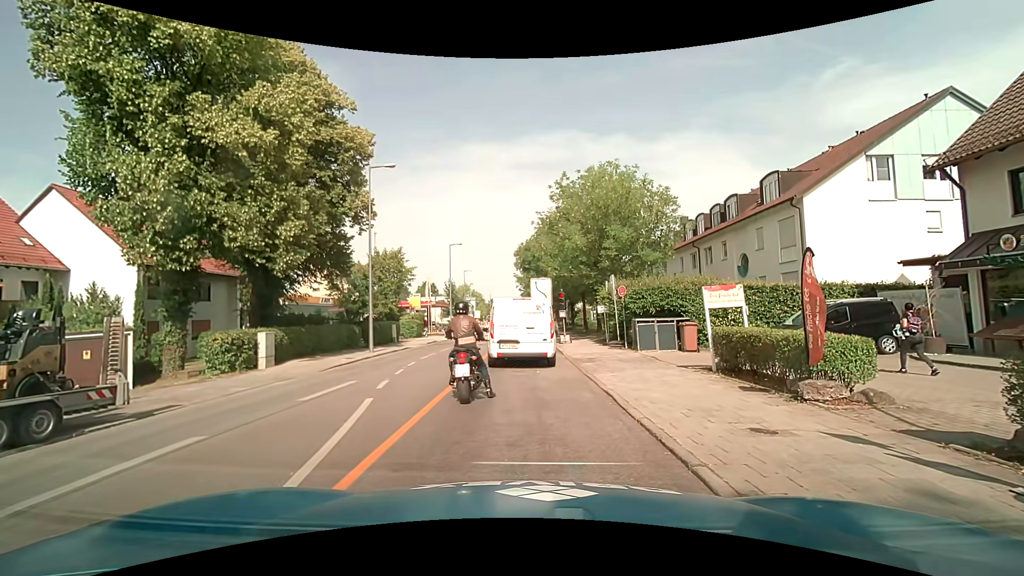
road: tertiary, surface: asphalt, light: Day
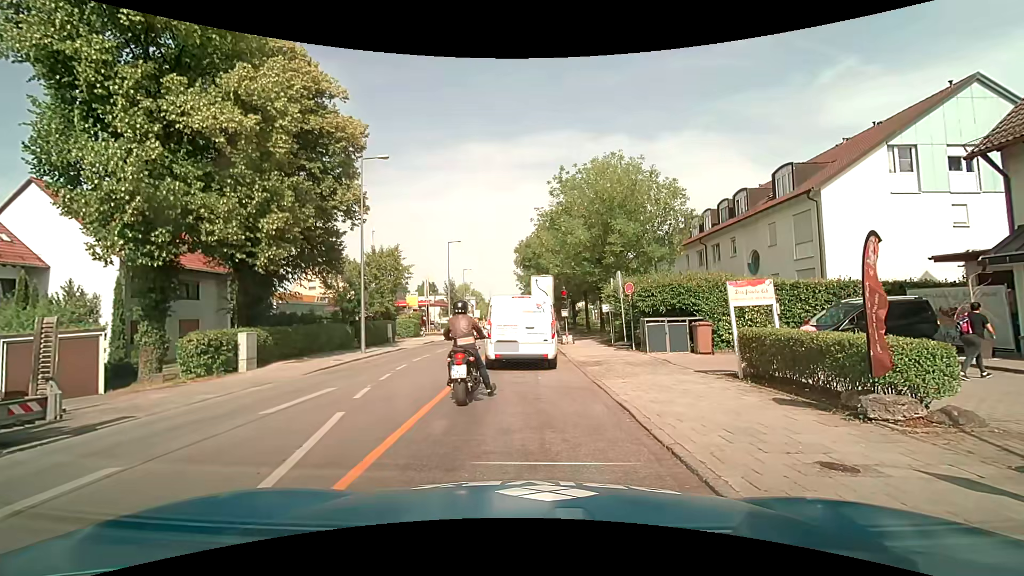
(0.0, +1.4) m; 0°
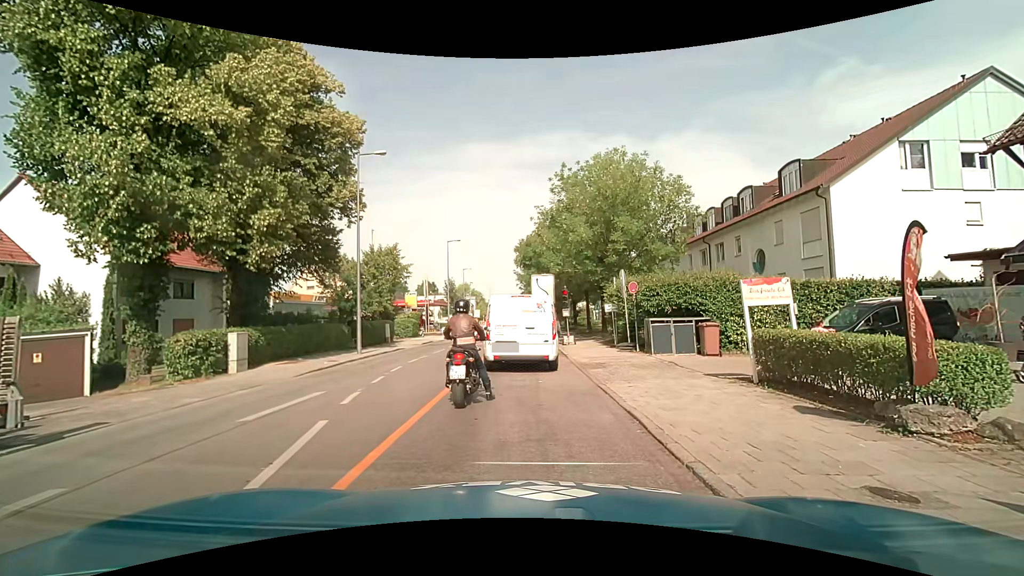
(0.0, +0.6) m; 0°
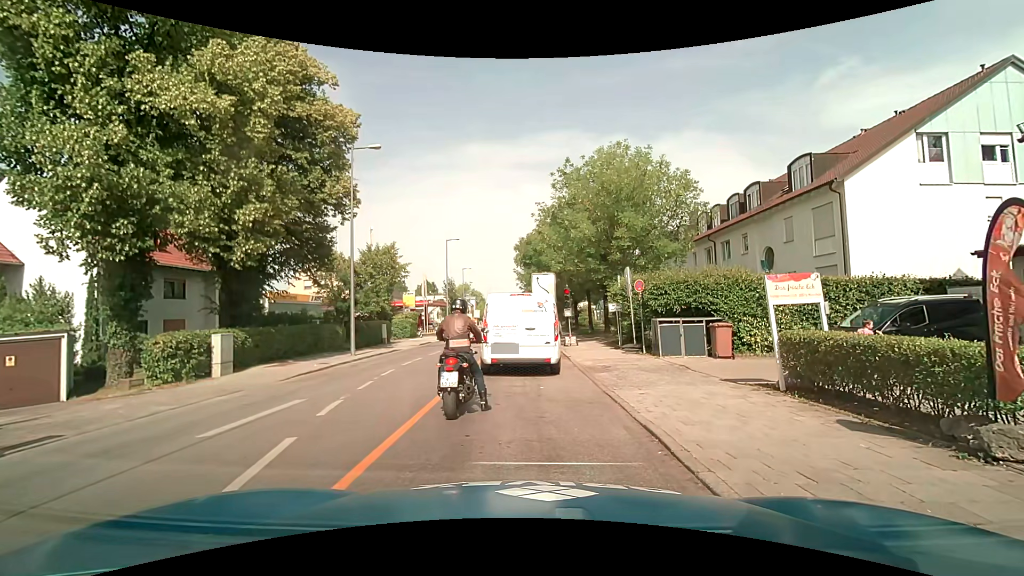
(0.0, +0.9) m; 0°
